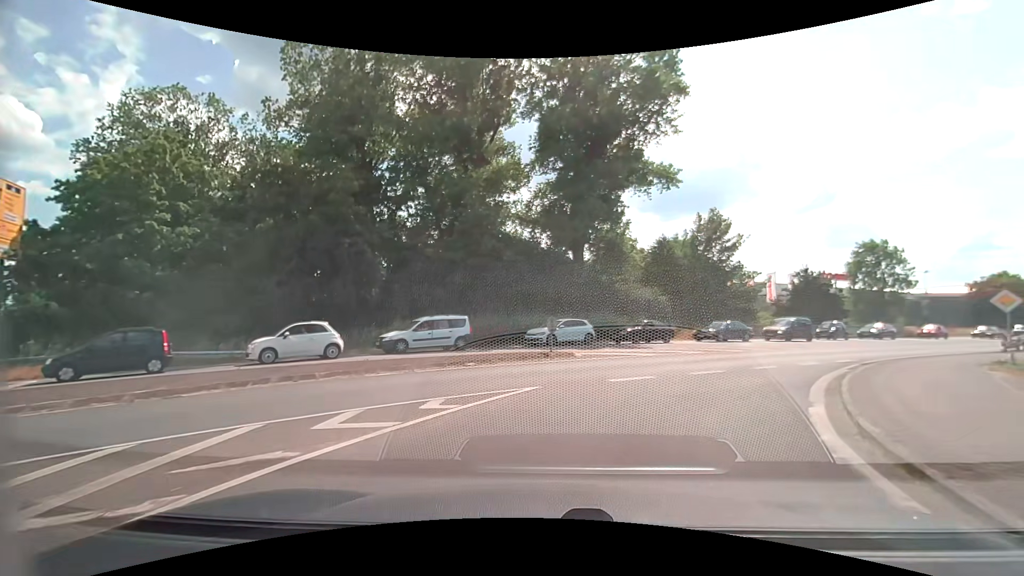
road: tertiary_link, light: Day
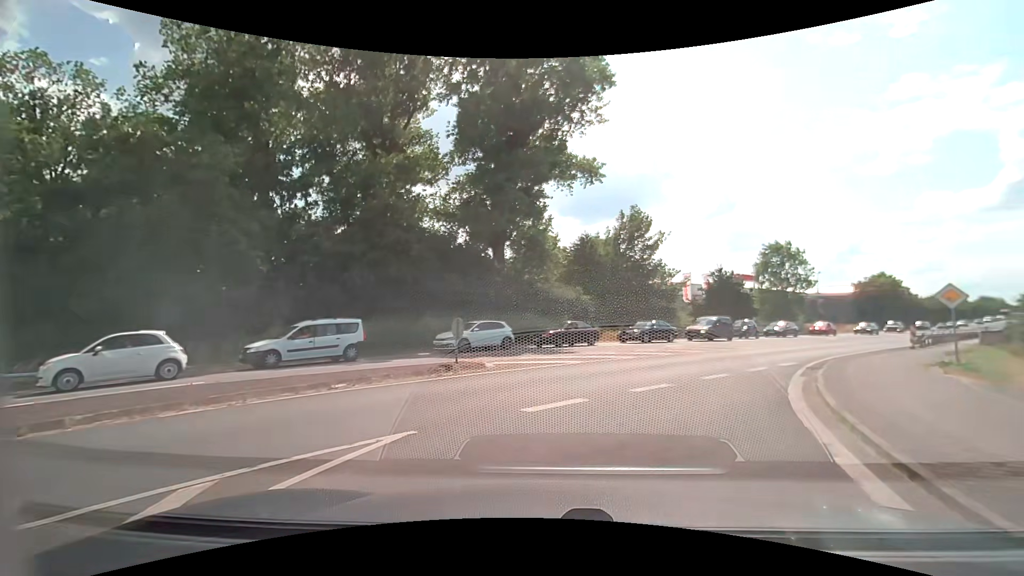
(+0.3, +3.7) m; +8°
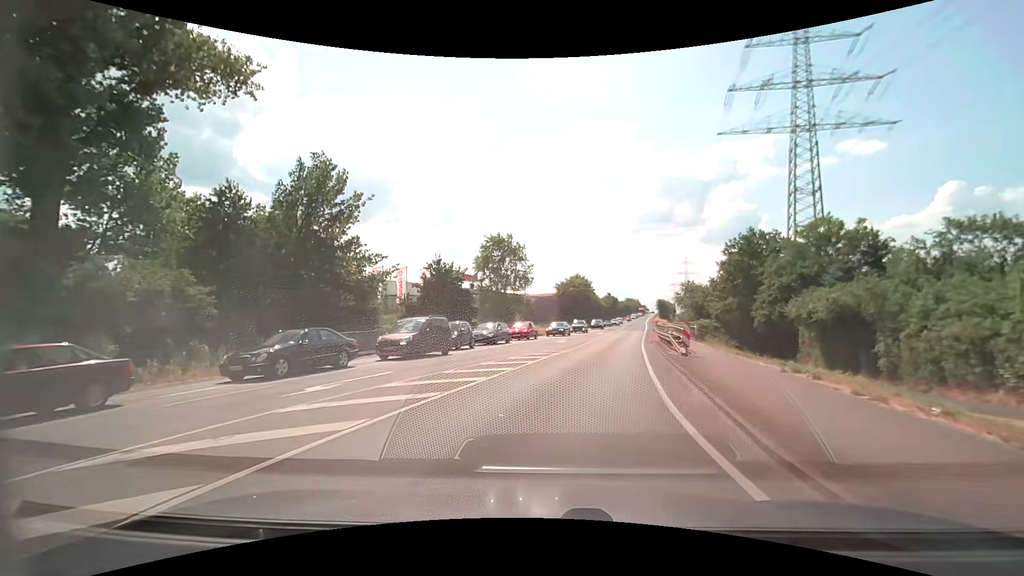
(+5.0, +15.7) m; +32°
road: secondary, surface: asphalt
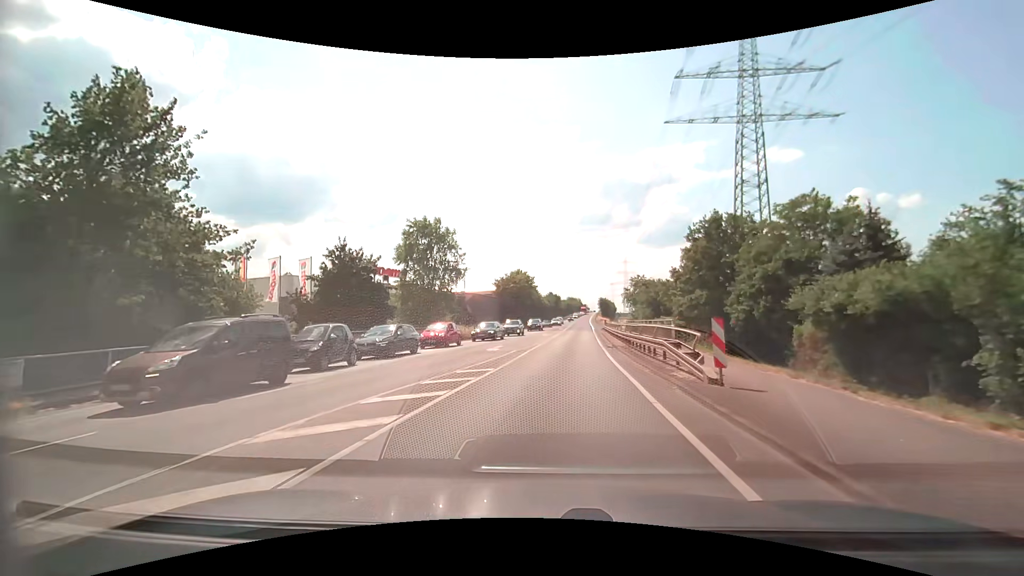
(+0.7, +10.1) m; +7°
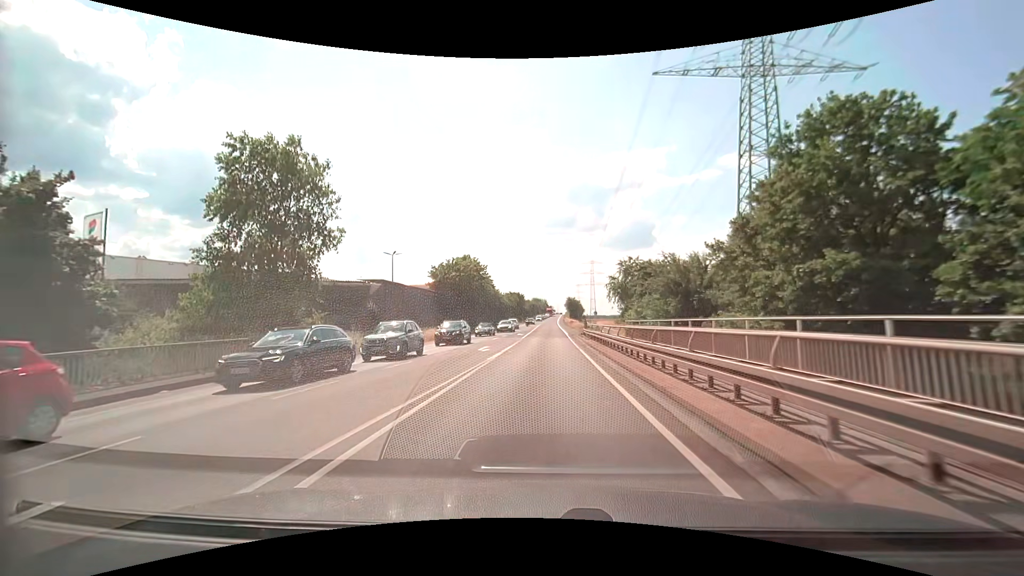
(+1.5, +24.7) m; +4°
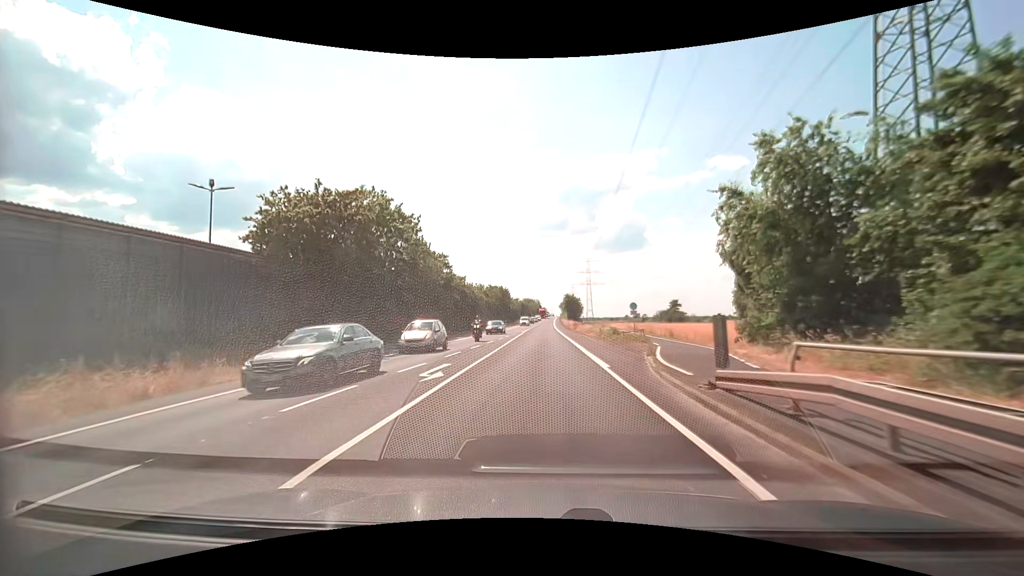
(+0.6, +38.1) m; +1°
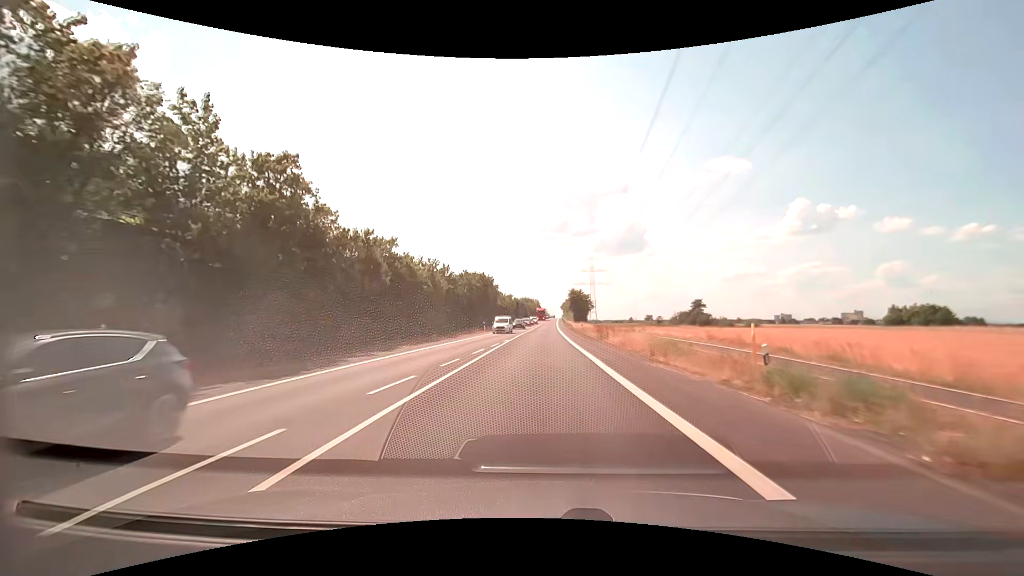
(+0.2, +34.8) m; 0°
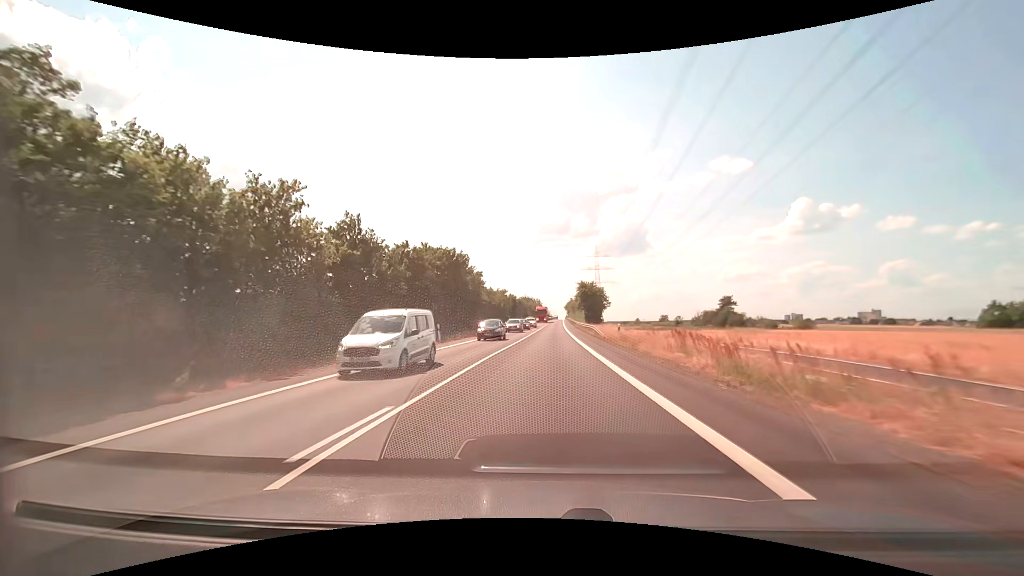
(-0.1, +28.7) m; 0°
(0, +10) (0, +20) (0, +30) (0, +40) (+1, +50) (+1, +60) (+1, +70) (+2, +80) (+2, +90) (+3, +100) m
